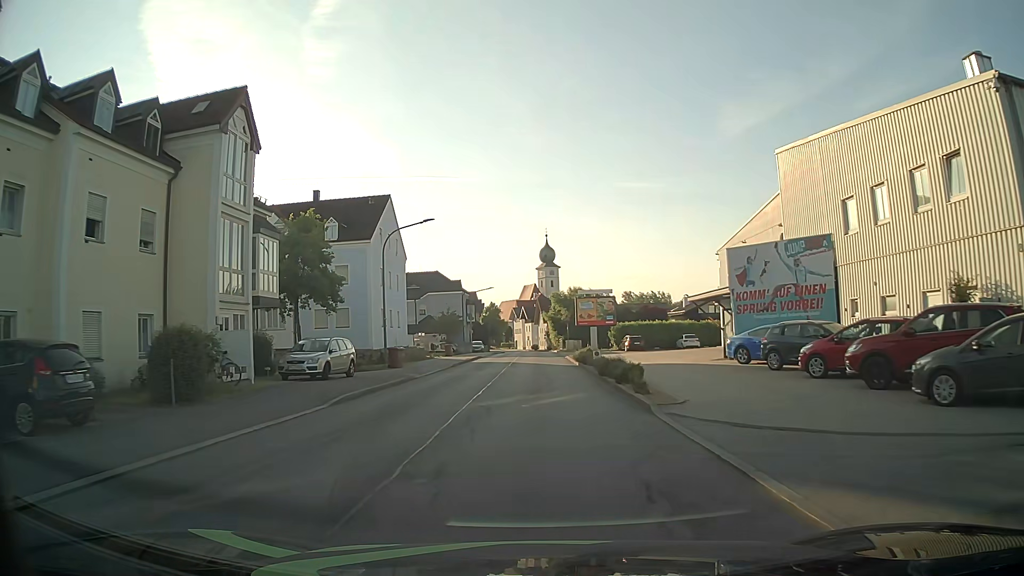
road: unclassified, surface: asphalt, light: Day
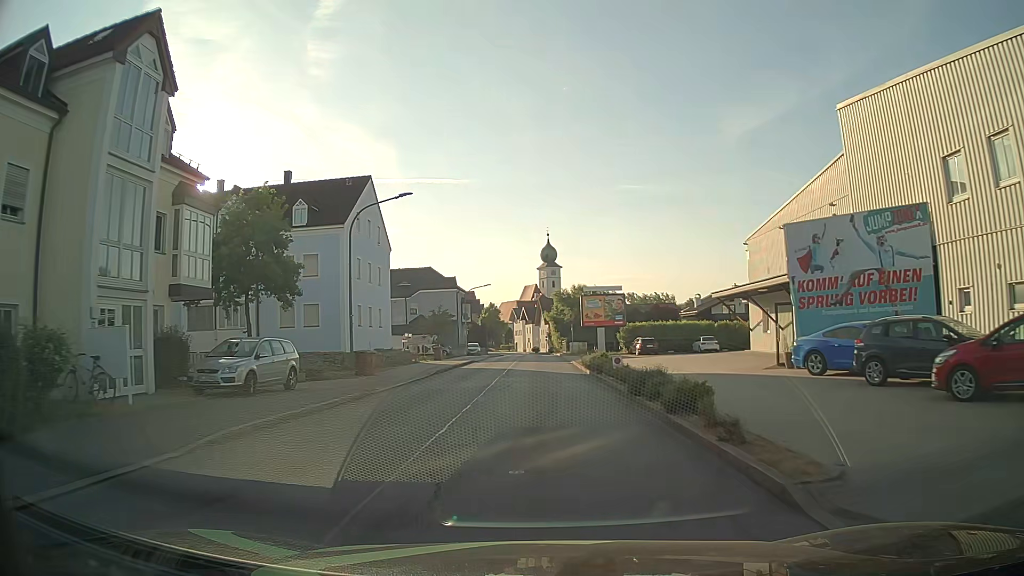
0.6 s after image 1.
(0.0, +6.6) m; 0°
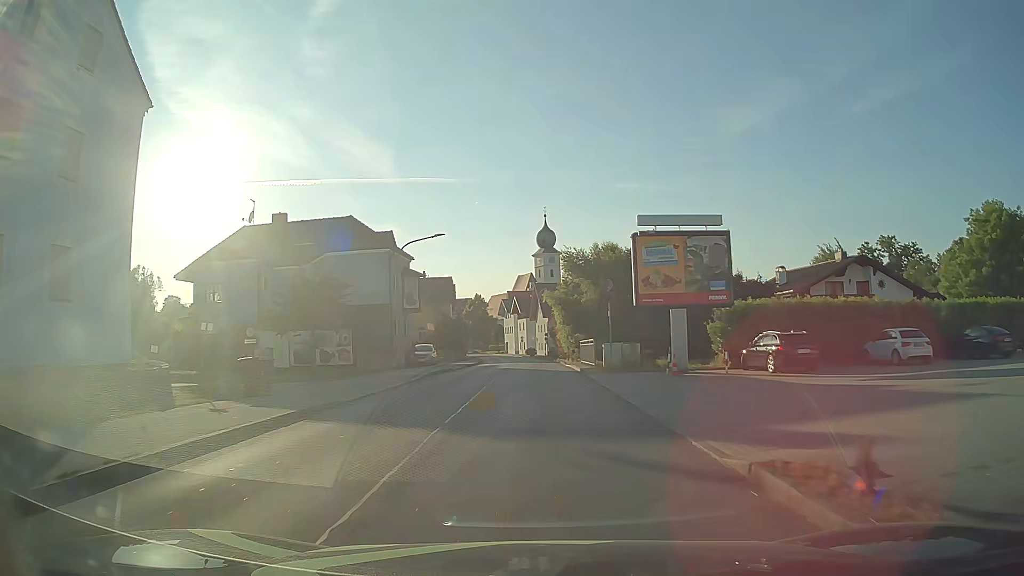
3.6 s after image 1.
(+0.1, +33.2) m; 0°
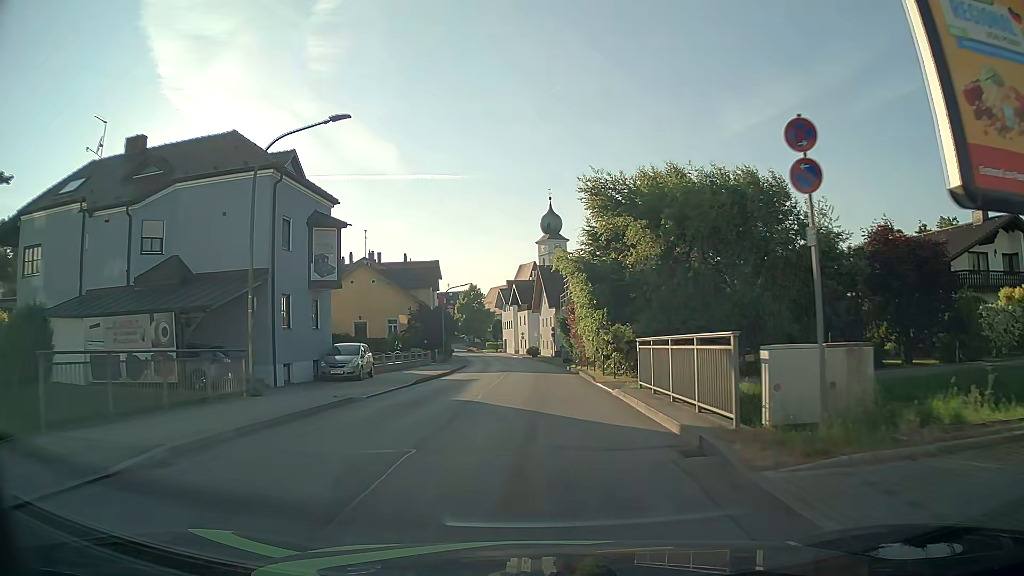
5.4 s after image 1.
(0.0, +20.1) m; 0°
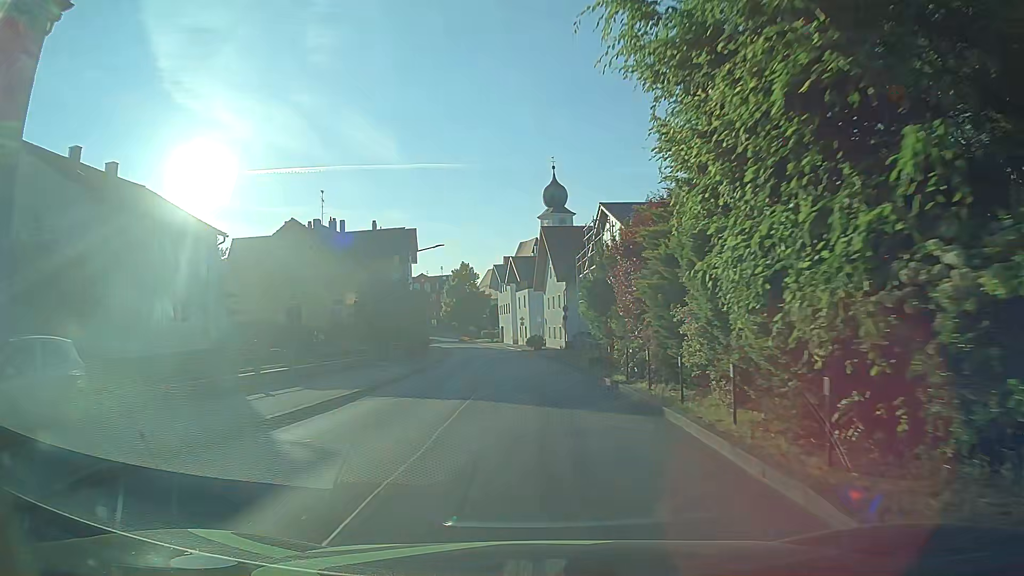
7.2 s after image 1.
(-0.1, +20.1) m; 0°
